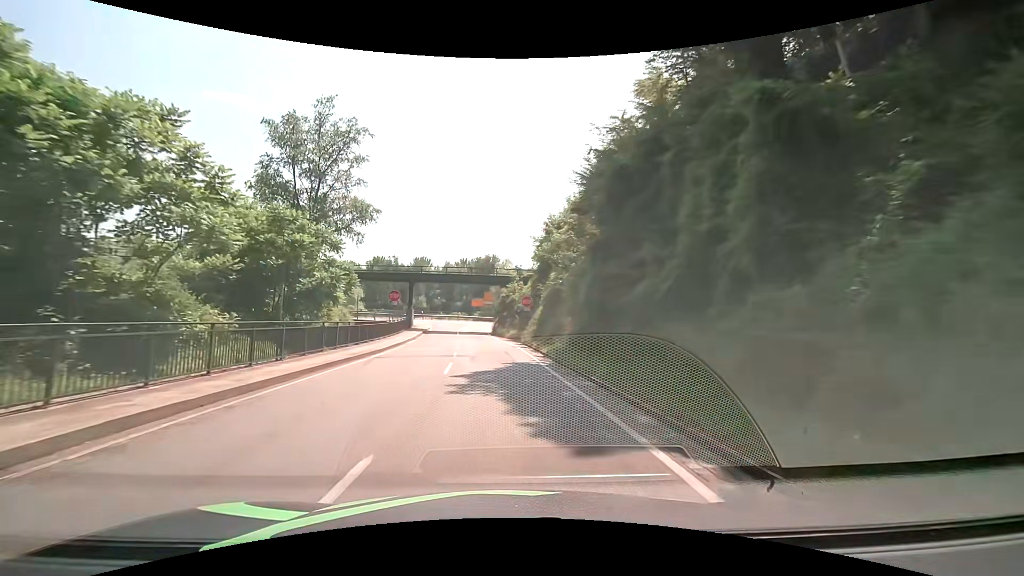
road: secondary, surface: asphalt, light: Day
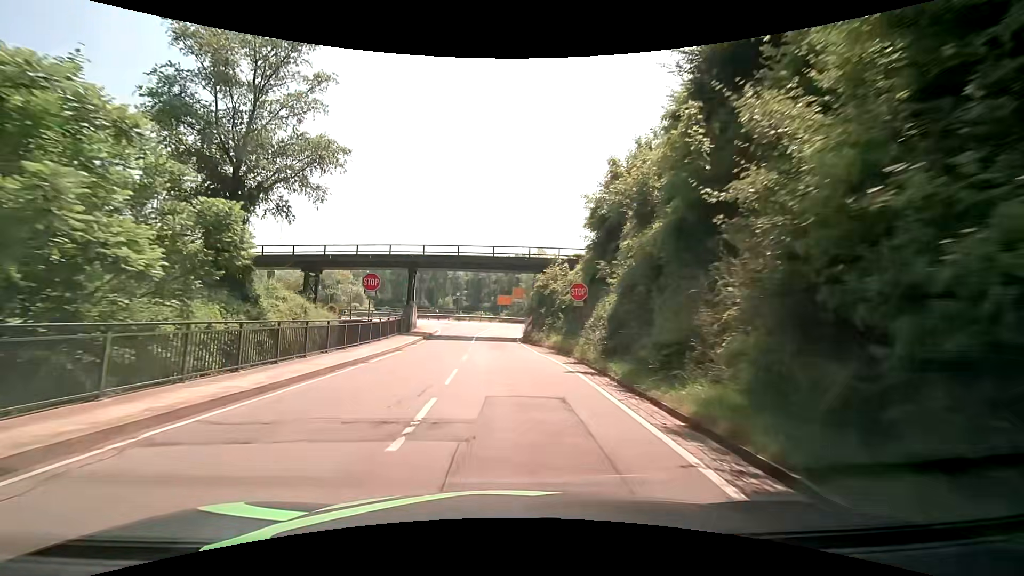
(-0.4, +14.1) m; -3°
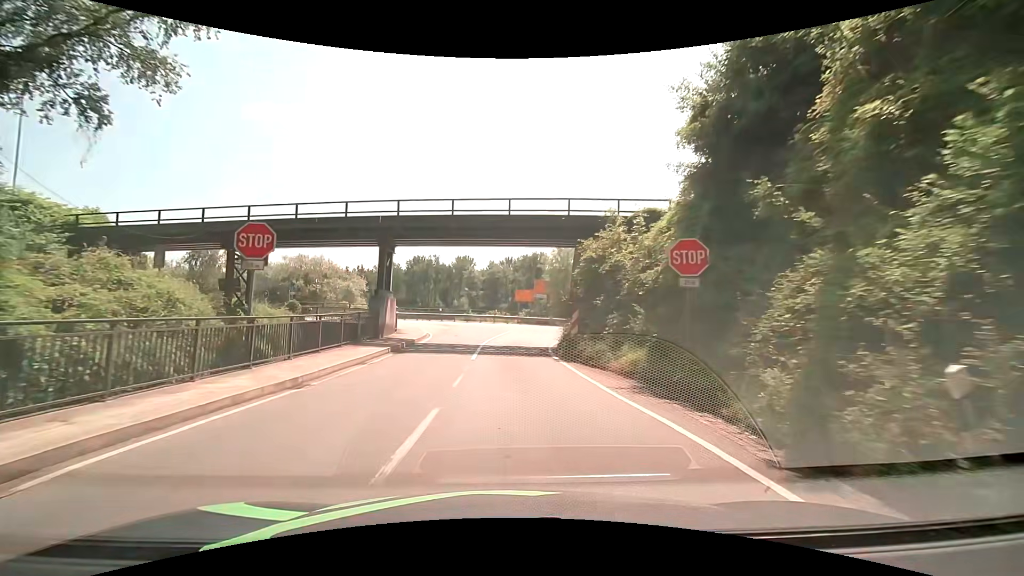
(-0.3, +12.8) m; -2°
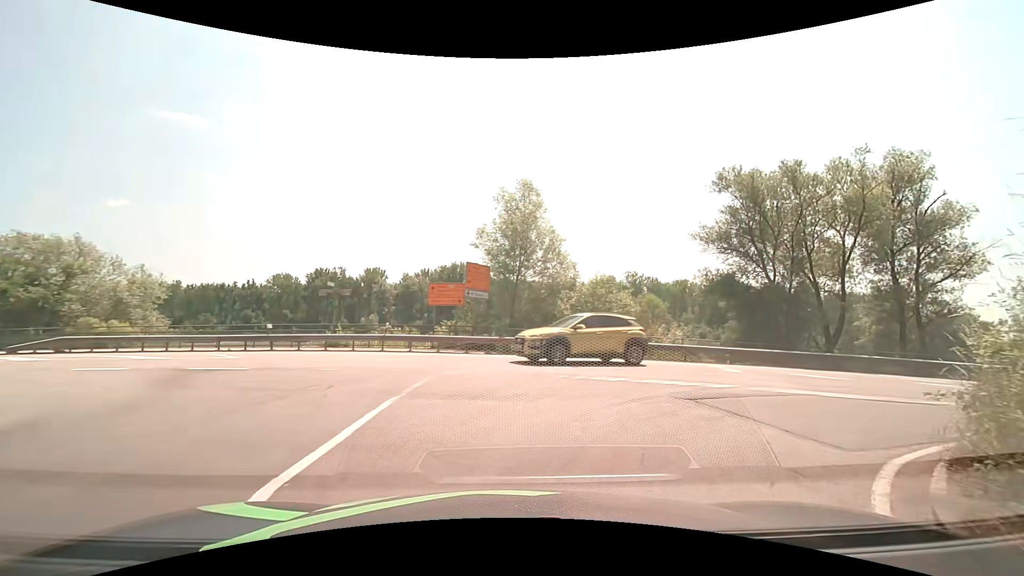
(+0.4, +24.0) m; +9°
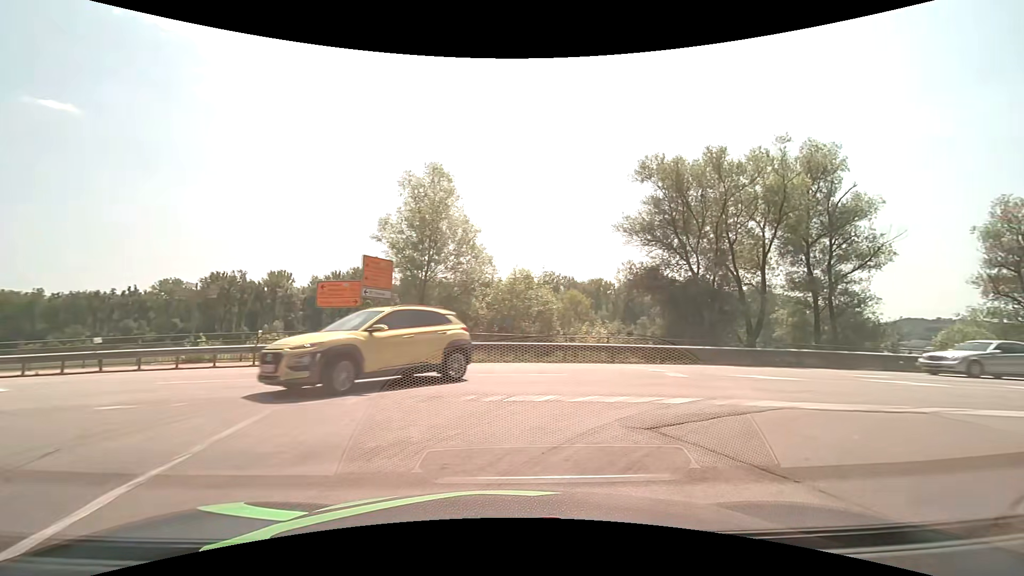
(+0.1, +3.1) m; +8°
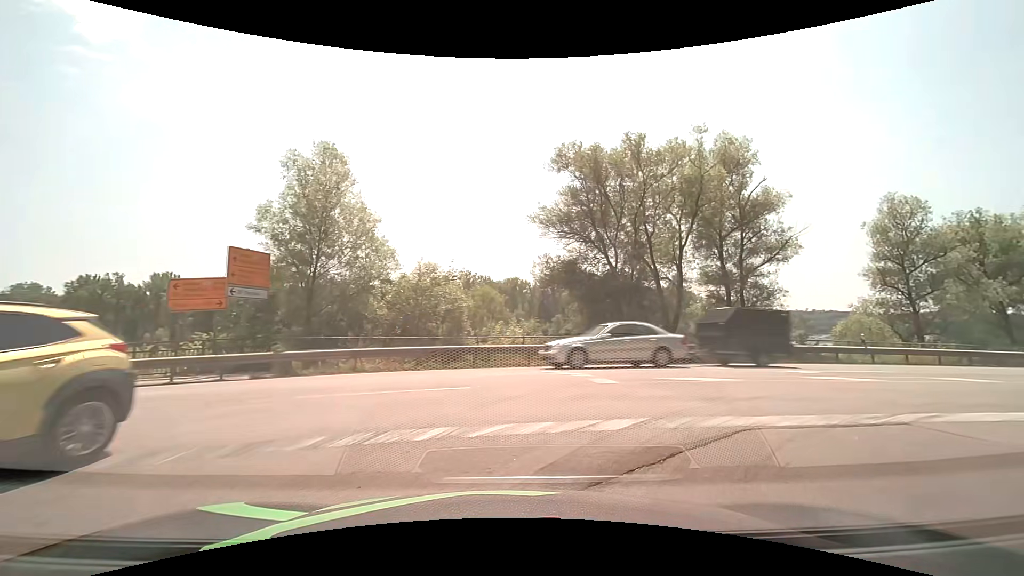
(+0.2, +2.5) m; +9°
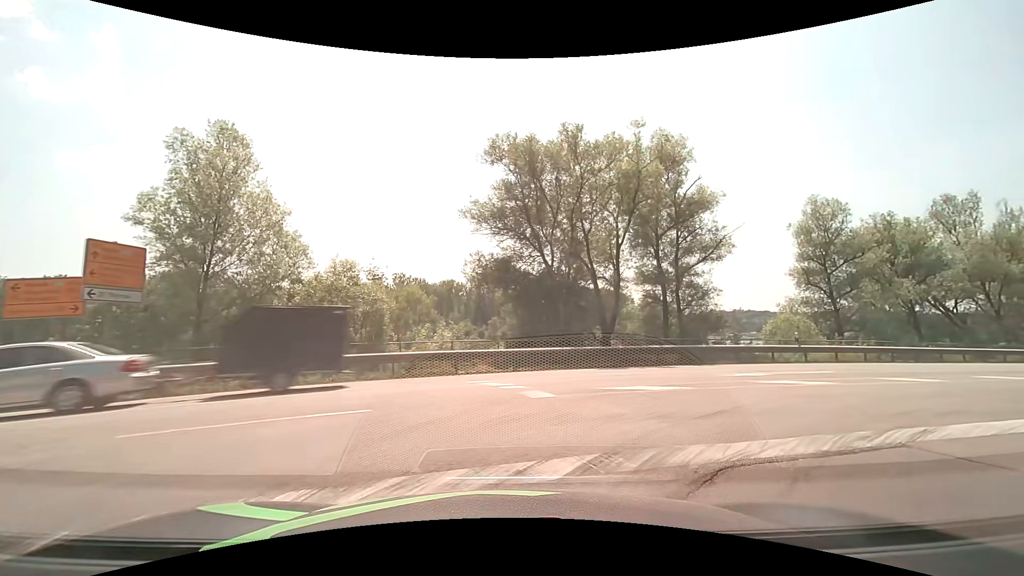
(+0.1, +1.7) m; +7°
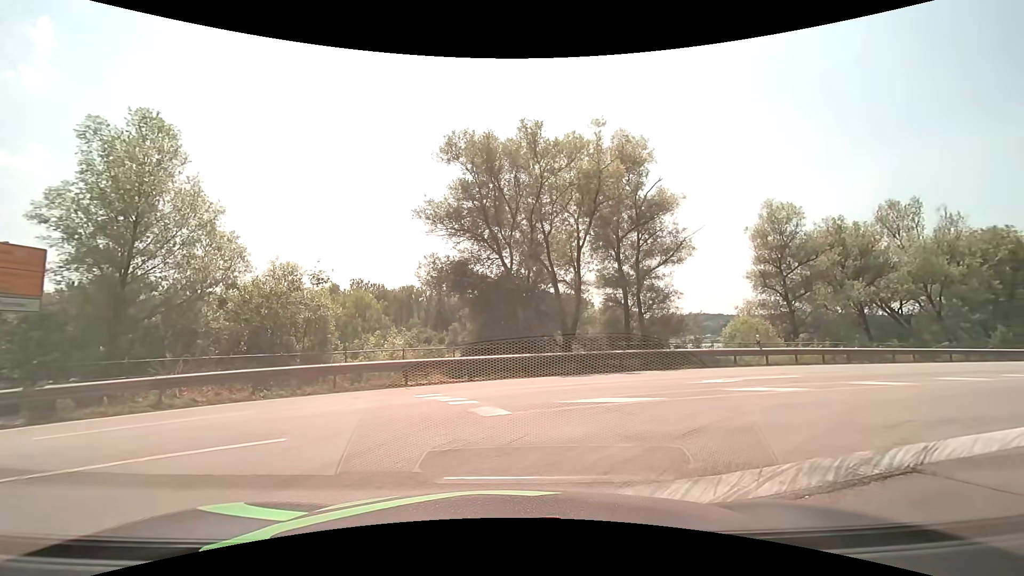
(+0.1, +1.0) m; +4°
